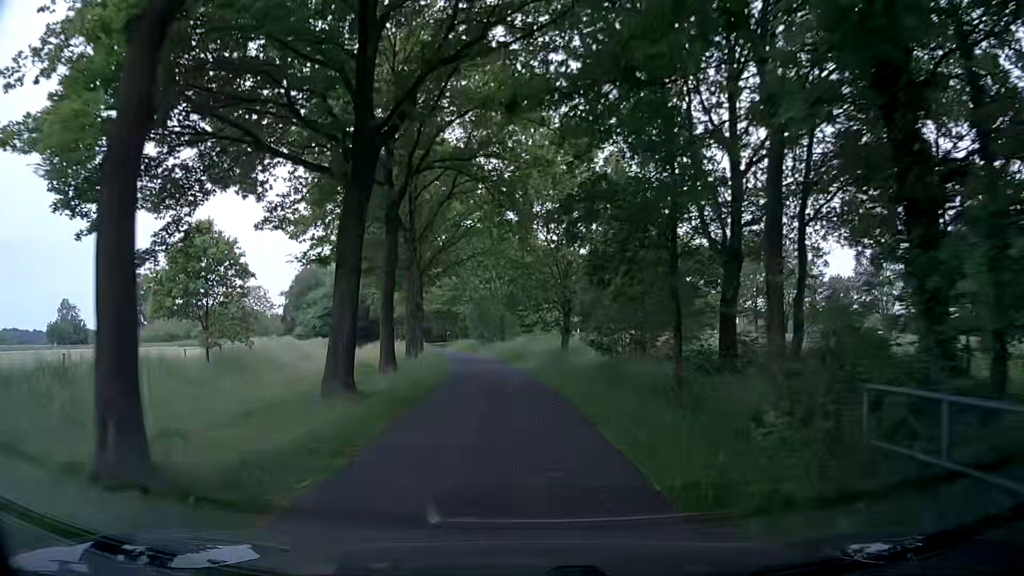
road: unclassified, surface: asphalt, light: Day
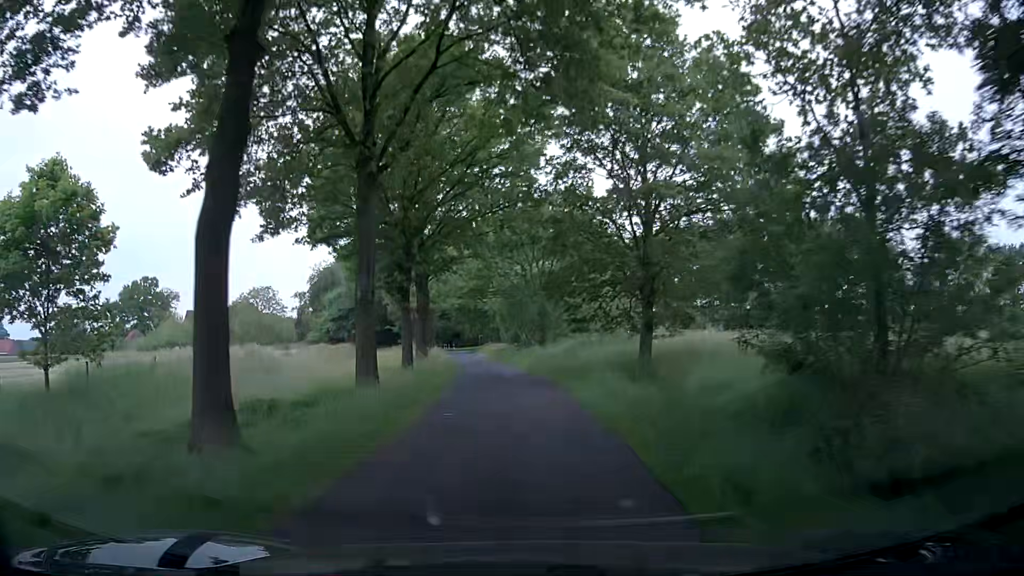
(-0.2, +15.6) m; -3°
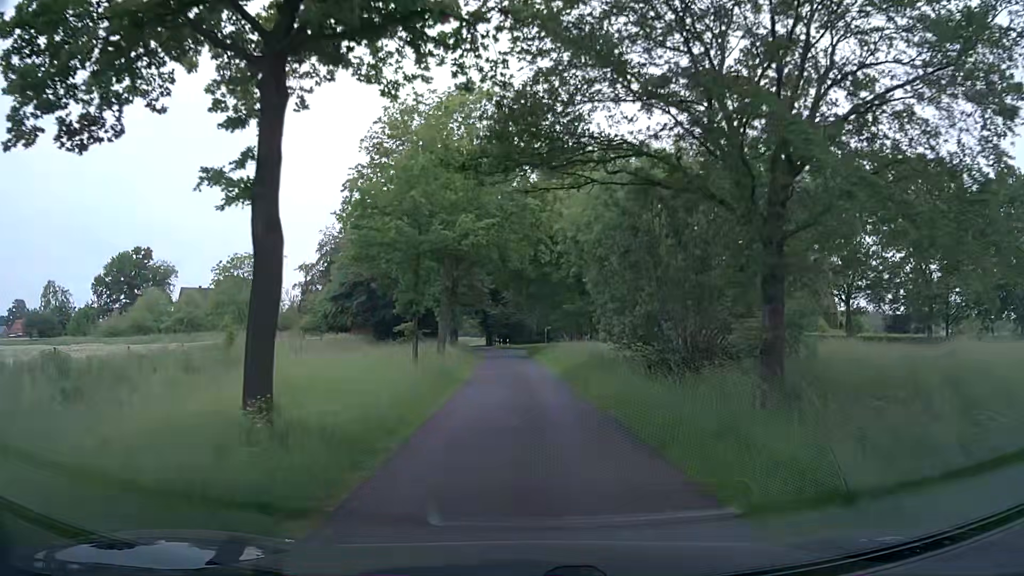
(-1.9, +34.7) m; -5°
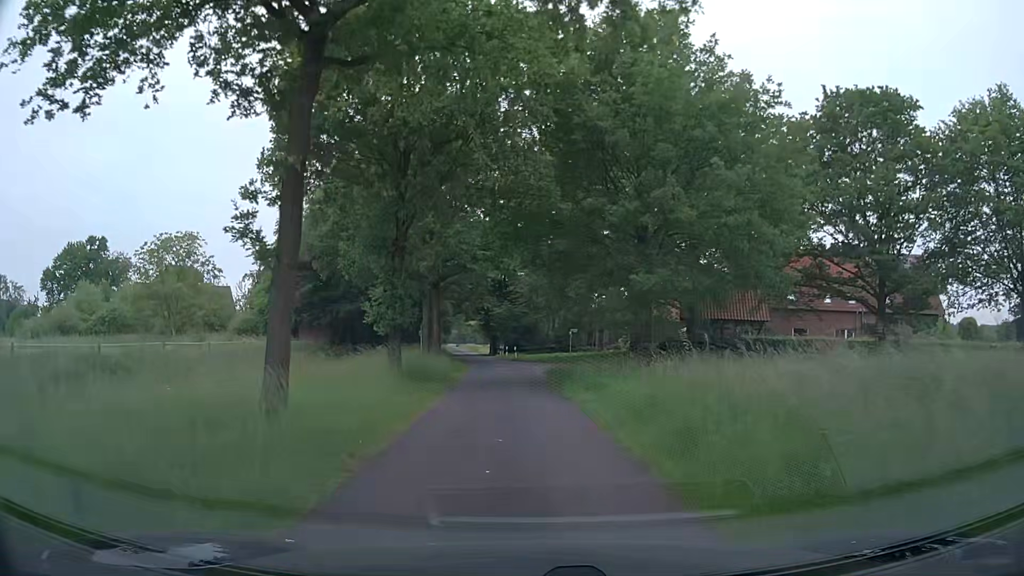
(-0.4, +22.3) m; -1°
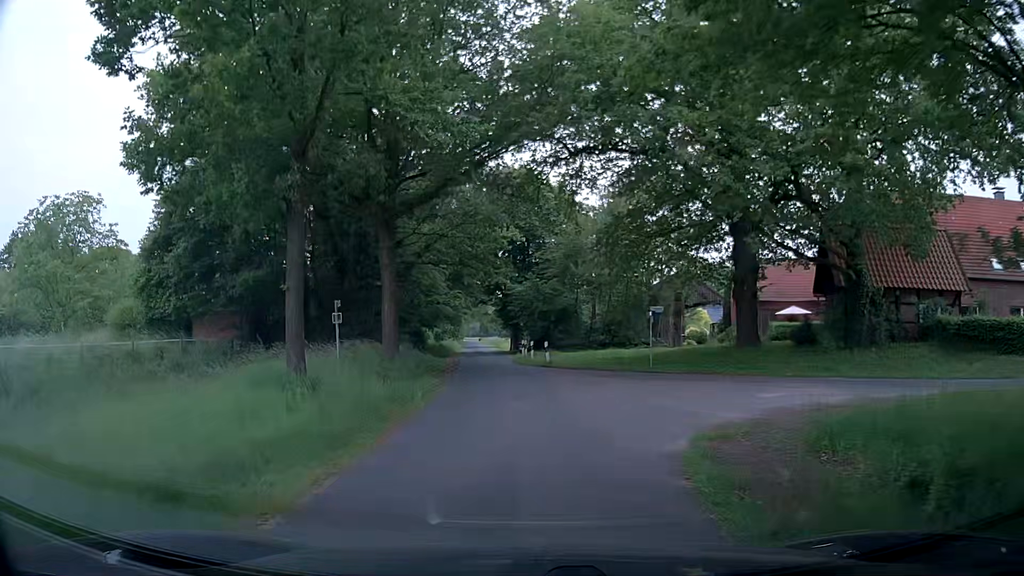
(-0.5, +22.8) m; -1°
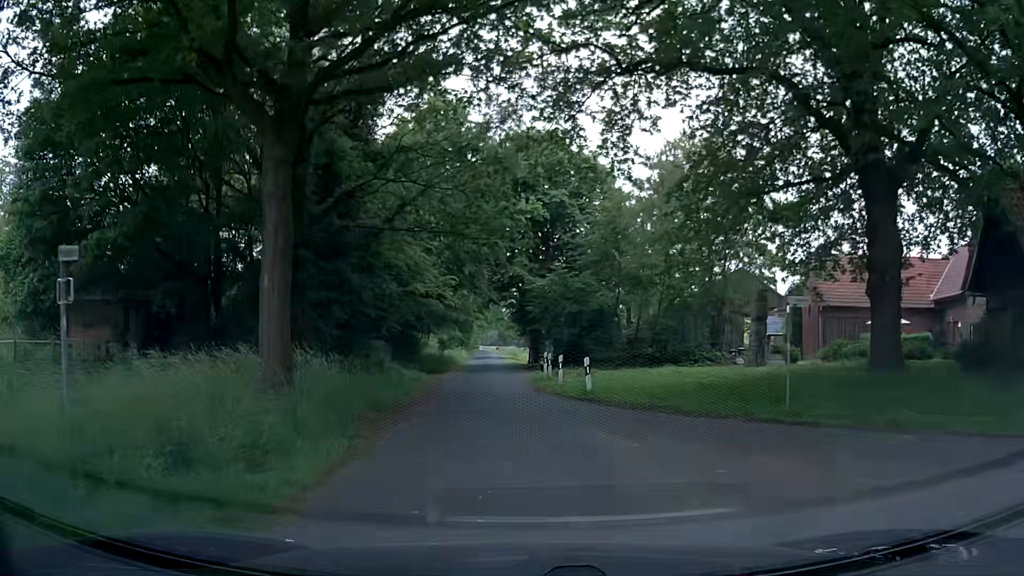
(-0.4, +12.4) m; -3°
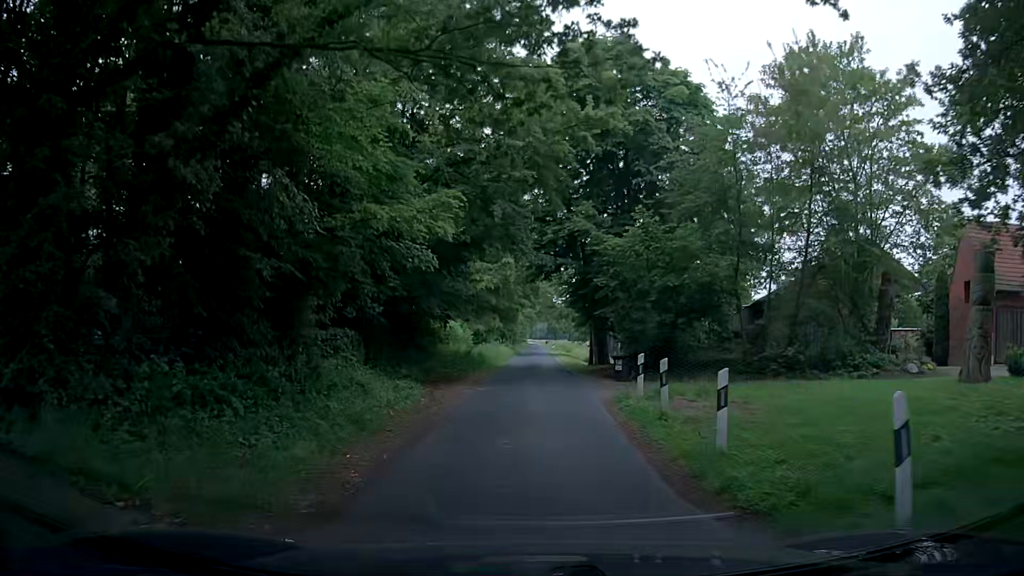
(-0.5, +13.8) m; -3°
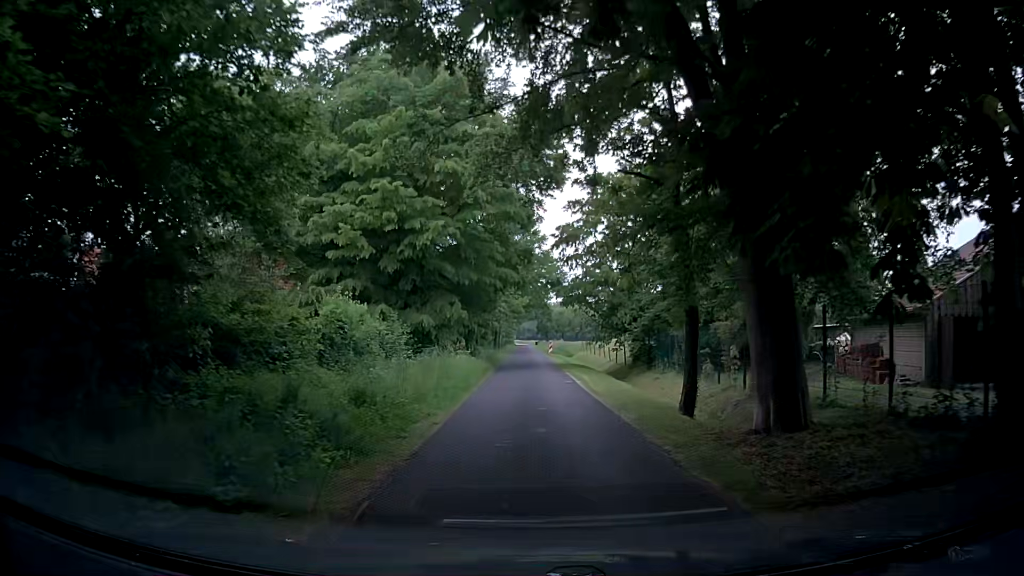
(-0.3, +25.3) m; +1°
(0, +10) (0, +20) (0, +30) (-1, +40) (-1, +50) (-1, +60) (-1, +70) (-1, +80) (-1, +90) (-2, +100) m
